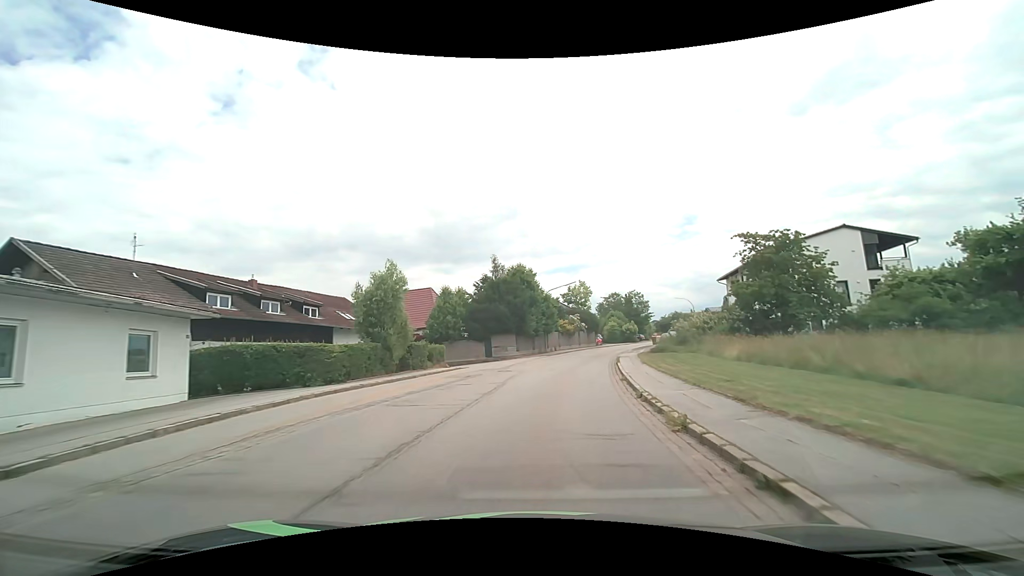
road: tertiary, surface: asphalt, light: Day
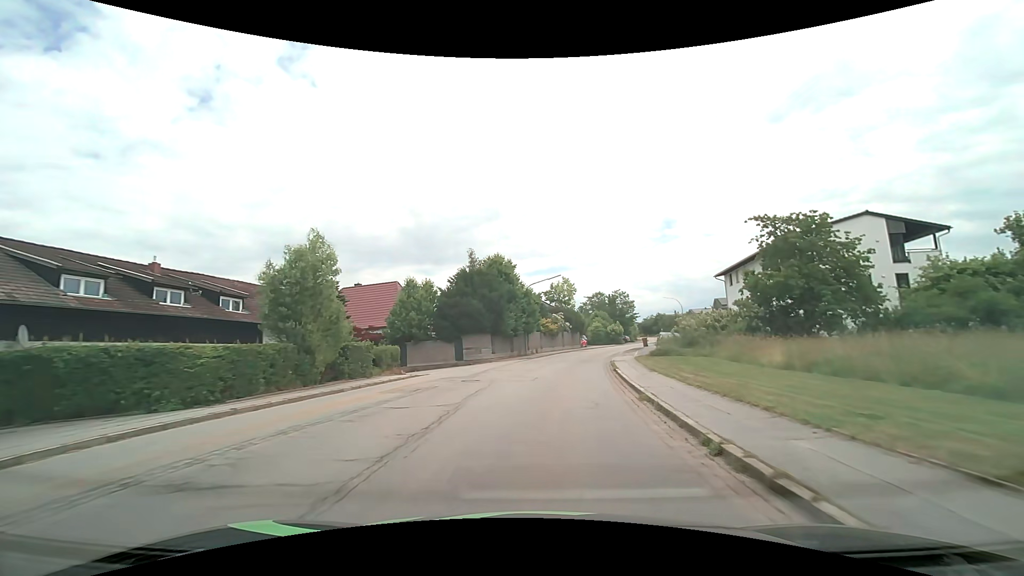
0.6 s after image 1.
(+0.1, +6.6) m; +2°
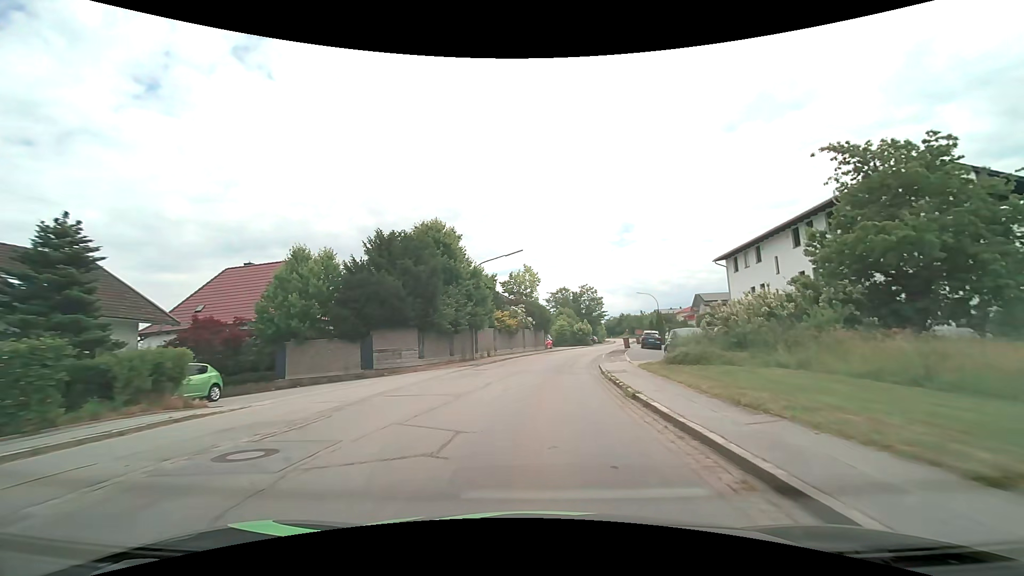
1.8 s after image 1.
(+0.6, +13.3) m; +5°
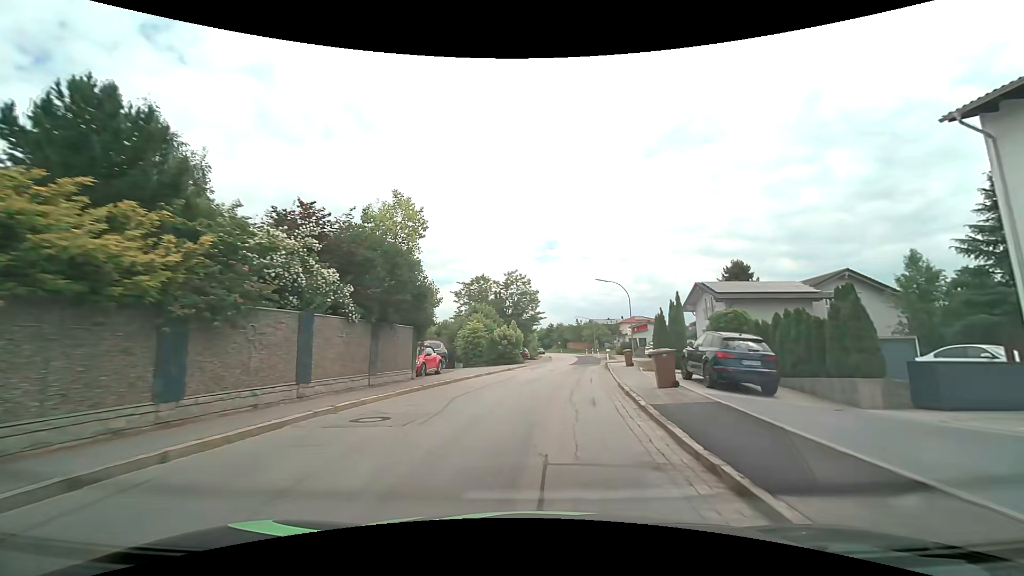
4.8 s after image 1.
(+2.6, +34.3) m; +9°
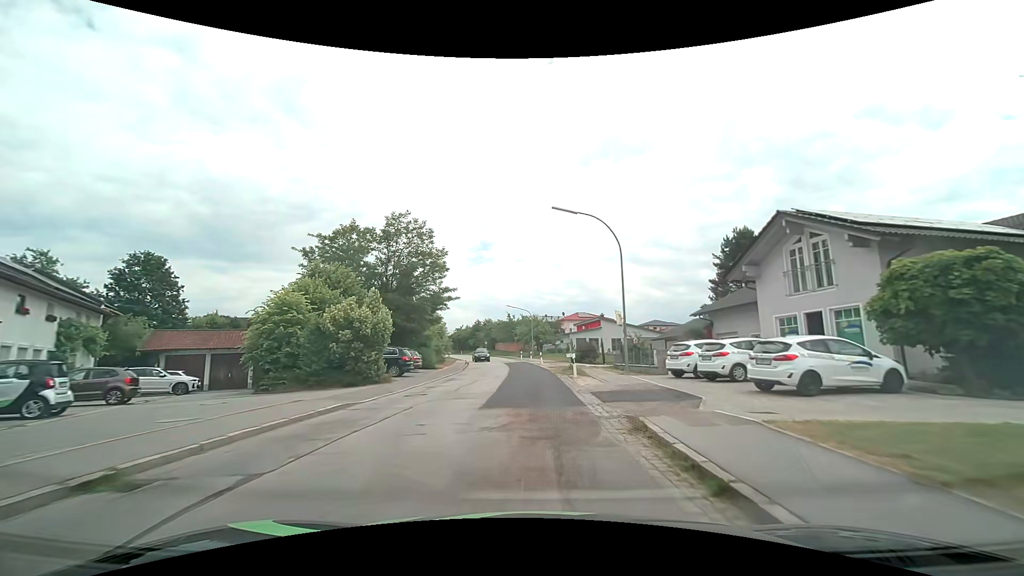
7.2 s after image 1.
(+2.2, +28.3) m; +8°
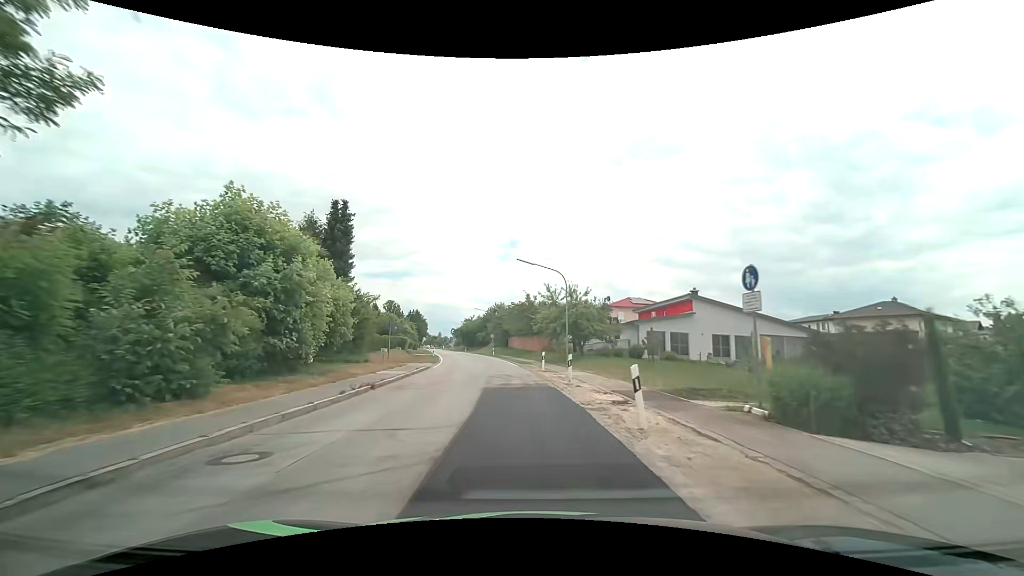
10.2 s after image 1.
(-0.4, +36.3) m; -2°
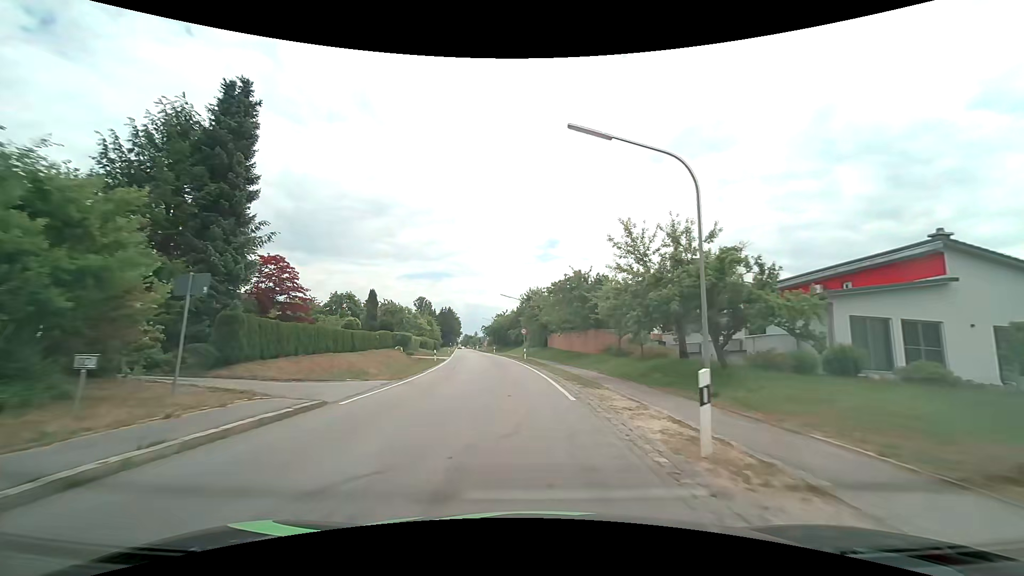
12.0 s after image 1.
(-1.0, +22.2) m; -5°
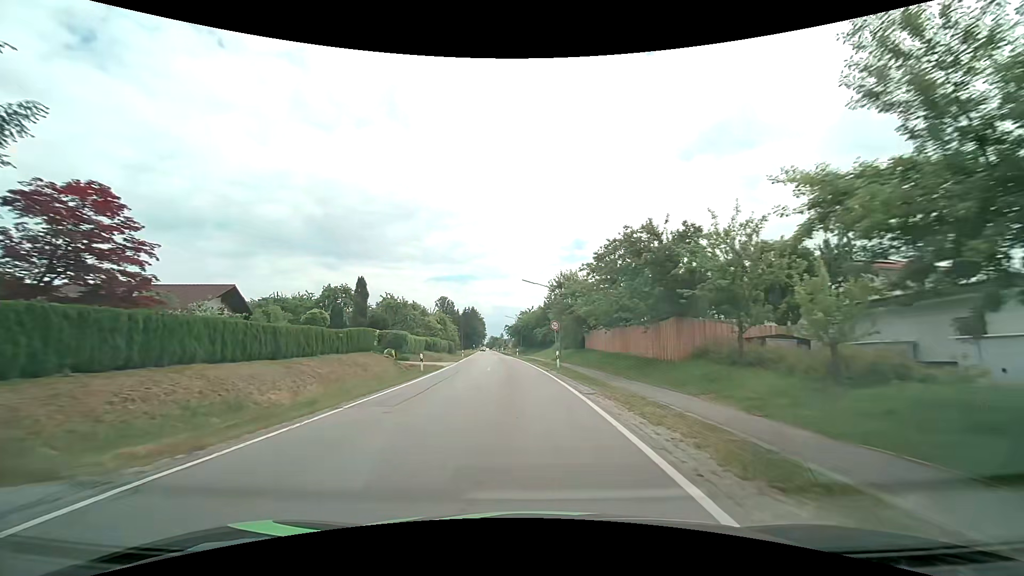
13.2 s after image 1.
(-0.4, +15.0) m; -3°
(0, +10) (-1, +20) (-1, +30) (-2, +40) (-3, +50) (-3, +60) (-4, +70) (-5, +80) (-6, +90) (-7, +100) m
